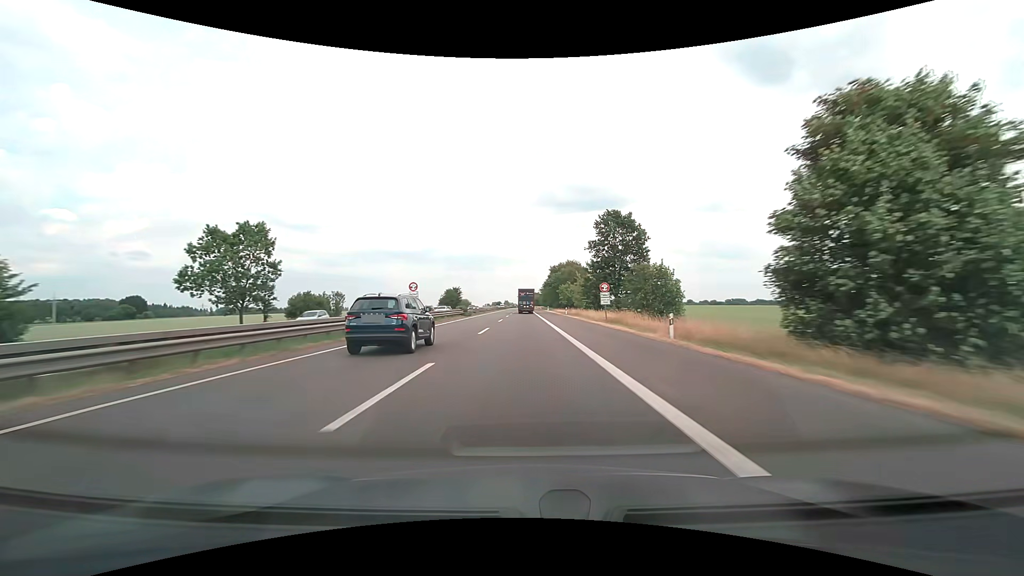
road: motorway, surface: asphalt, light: Day
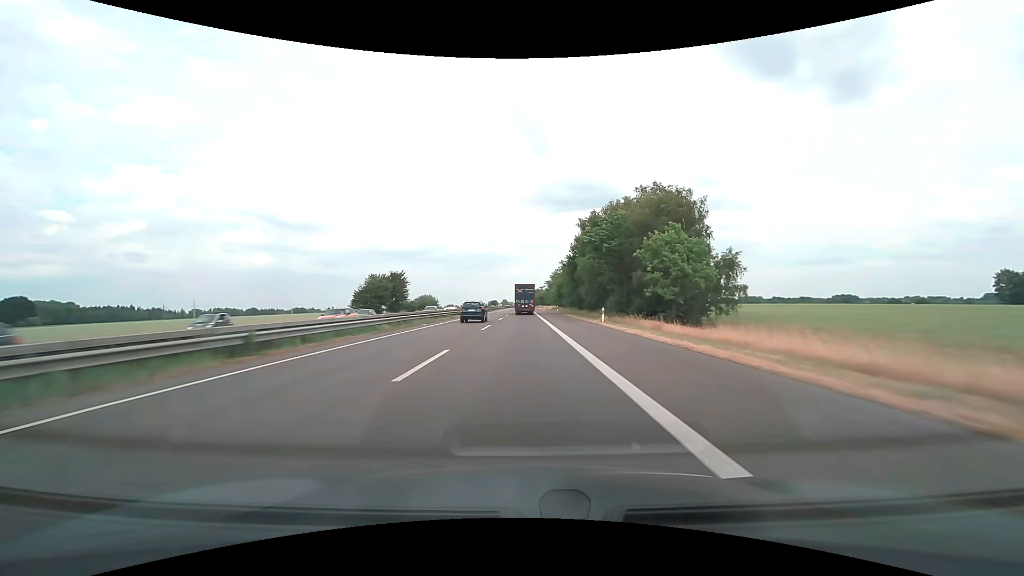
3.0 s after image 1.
(0.0, +85.4) m; 0°
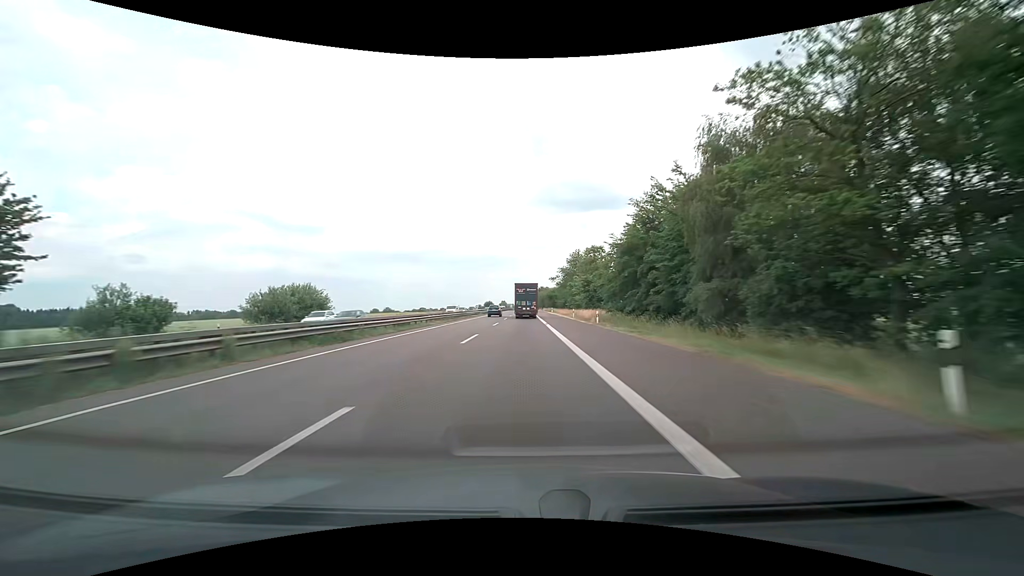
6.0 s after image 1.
(0.0, +78.8) m; 0°
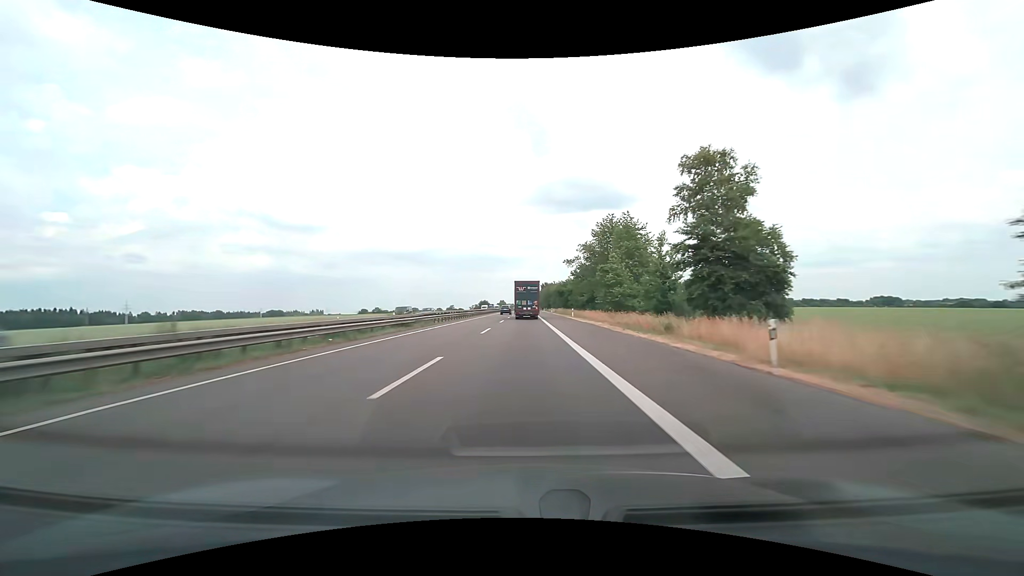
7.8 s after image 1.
(0.0, +46.8) m; 0°
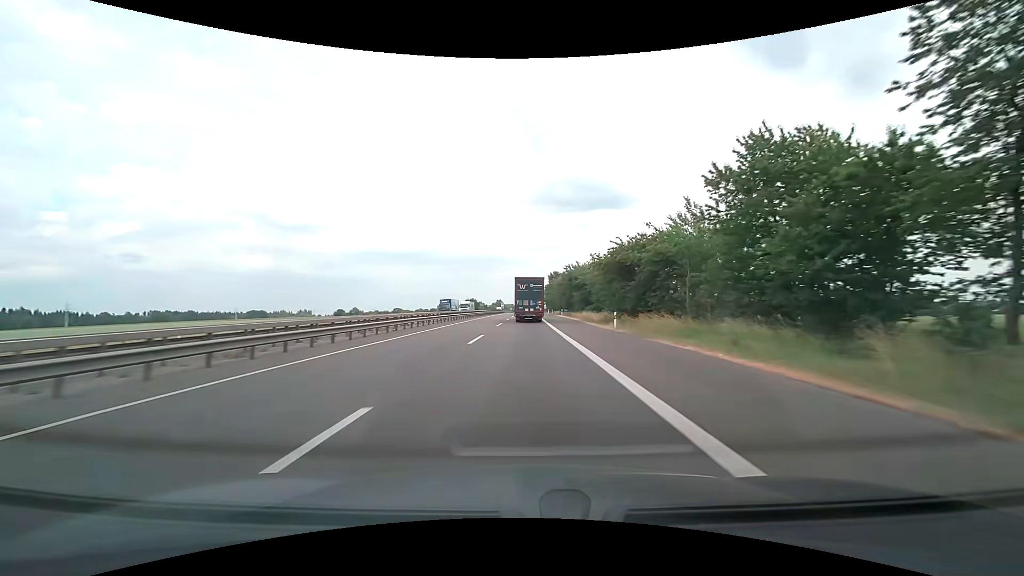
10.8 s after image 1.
(0.0, +78.2) m; 0°
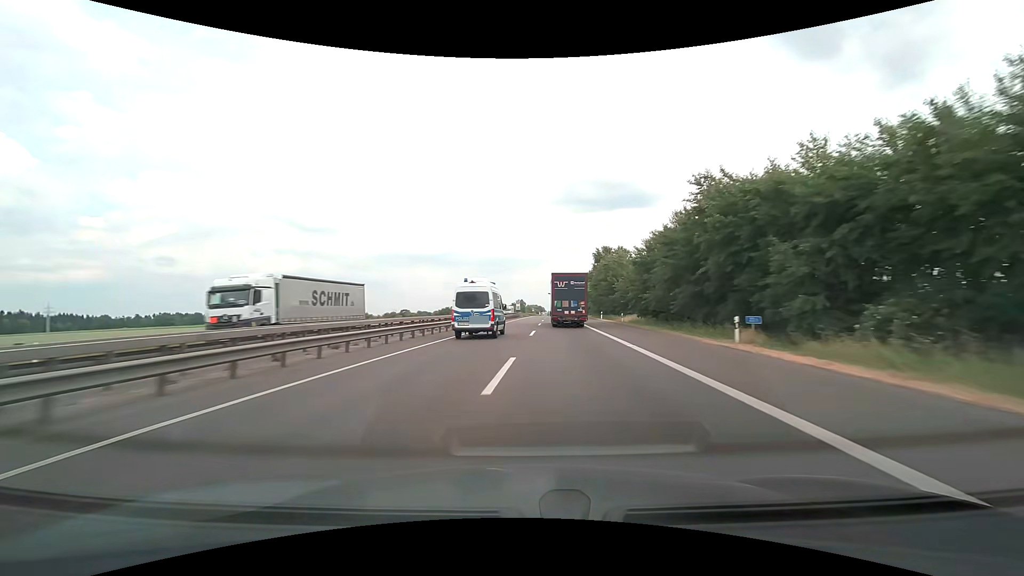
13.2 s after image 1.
(-0.9, +64.6) m; -3°
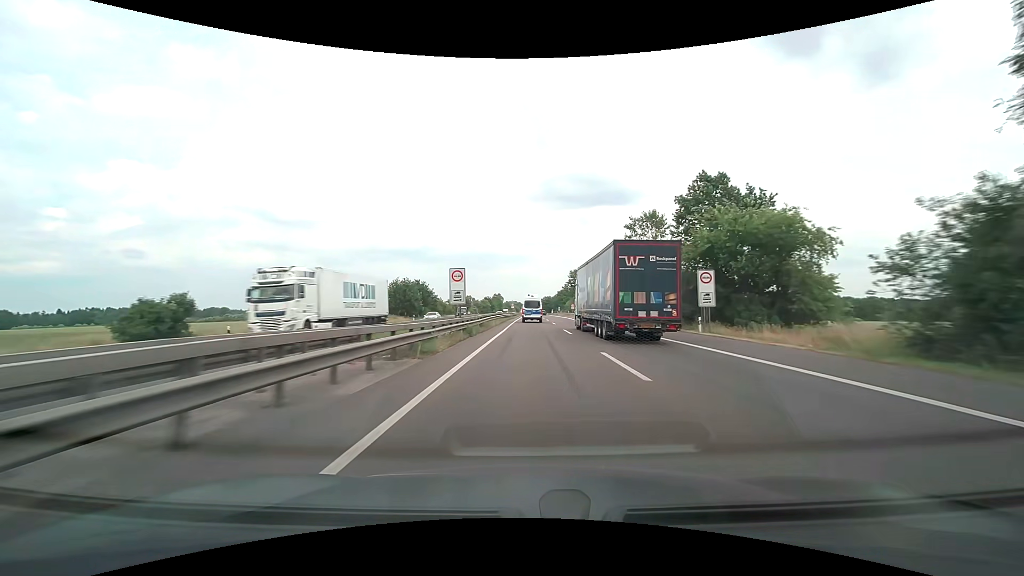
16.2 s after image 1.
(+1.0, +88.0) m; +2°
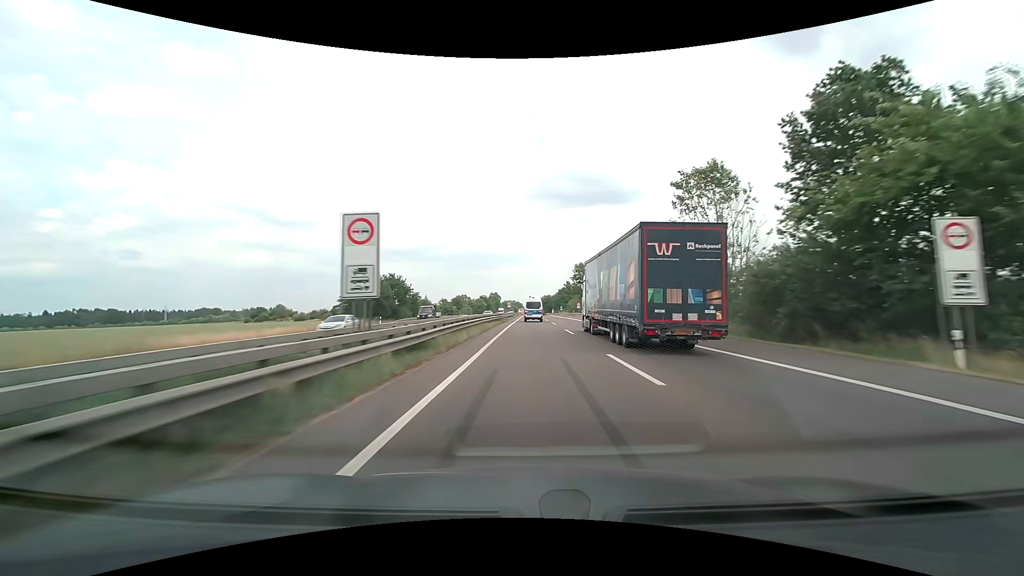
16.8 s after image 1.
(0.0, +18.4) m; 0°
(0, +10) (0, +20) (0, +30) (0, +40) (0, +50) (0, +60) (0, +70) (0, +80) (+1, +90) (+1, +100) m
